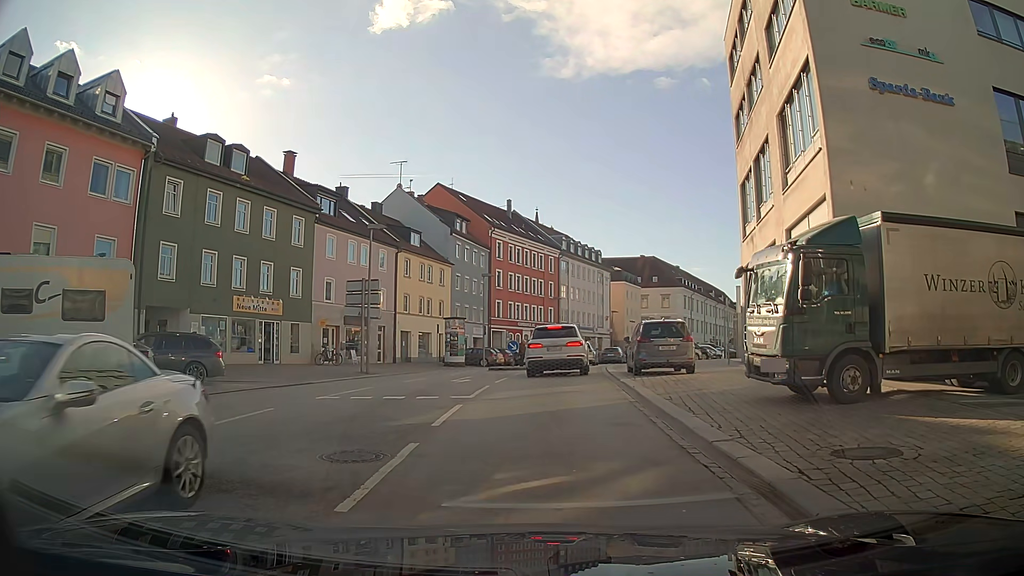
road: tertiary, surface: asphalt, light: Day
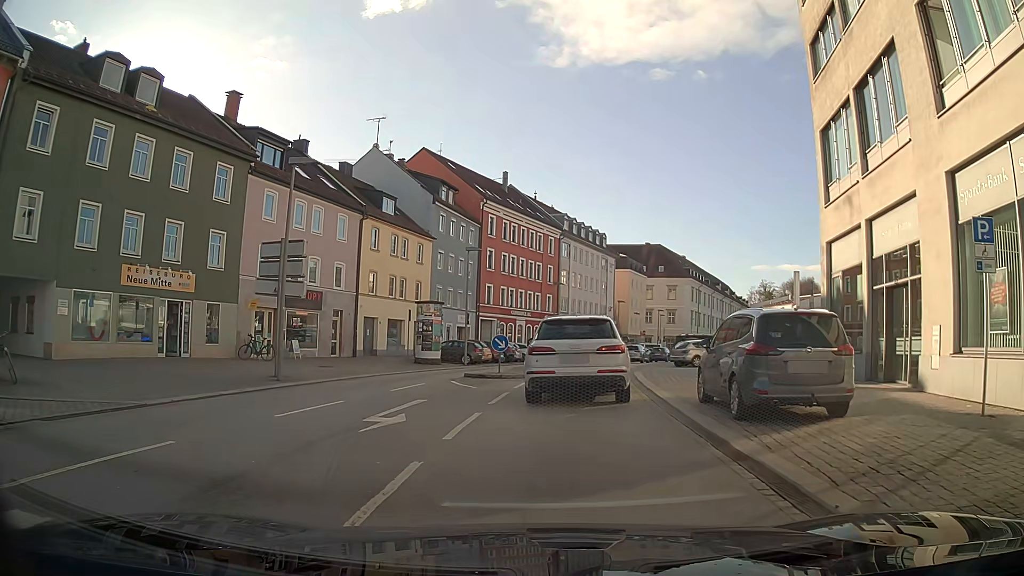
(+0.3, +10.4) m; -2°
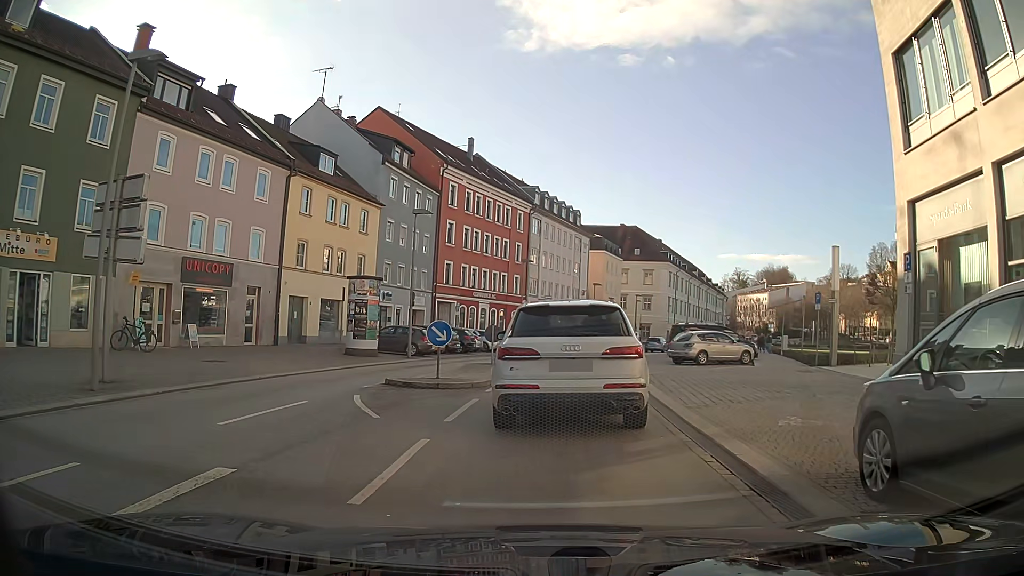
(+0.1, +7.7) m; +2°
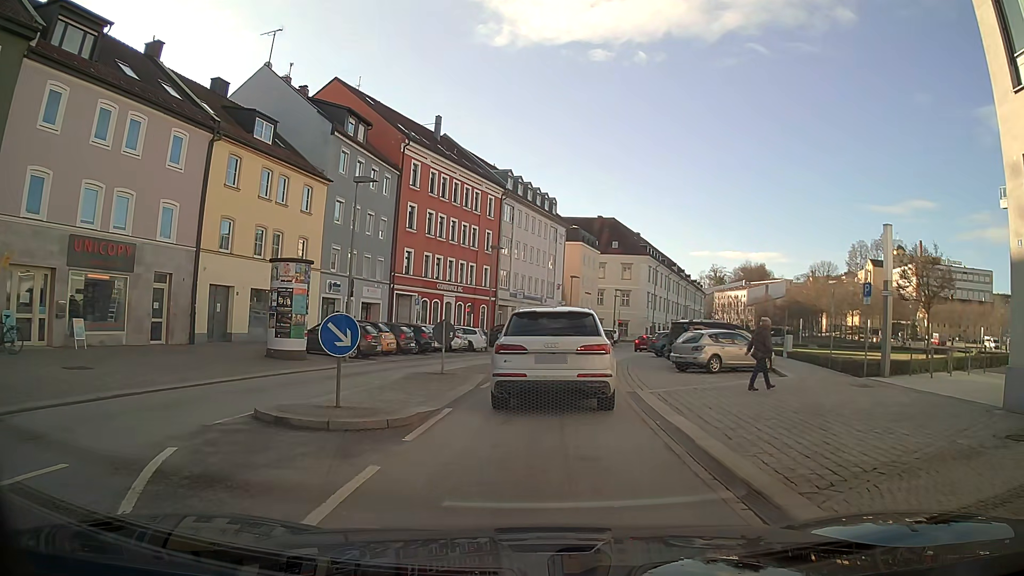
(+0.1, +6.1) m; +2°
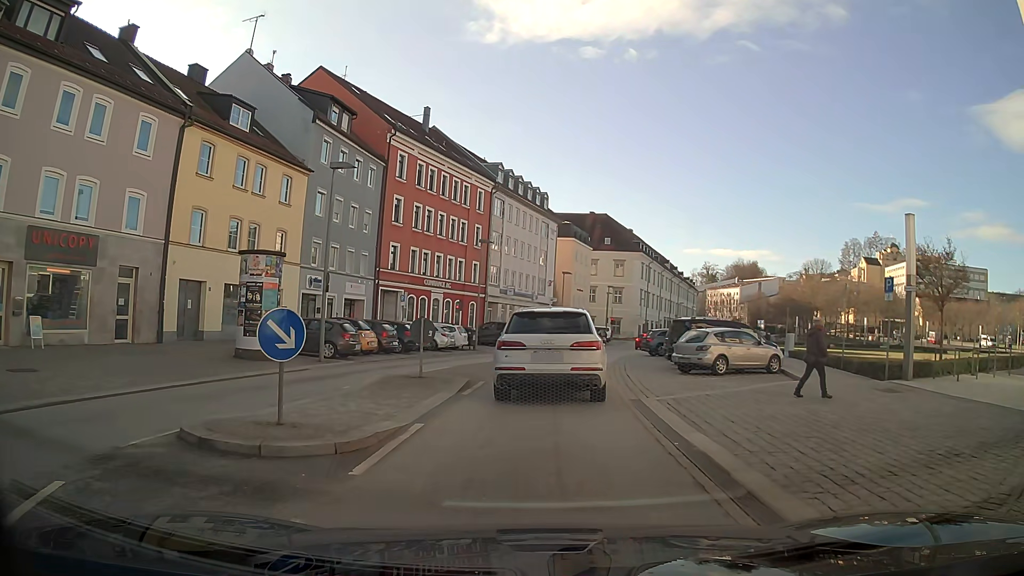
(0.0, +1.9) m; +1°
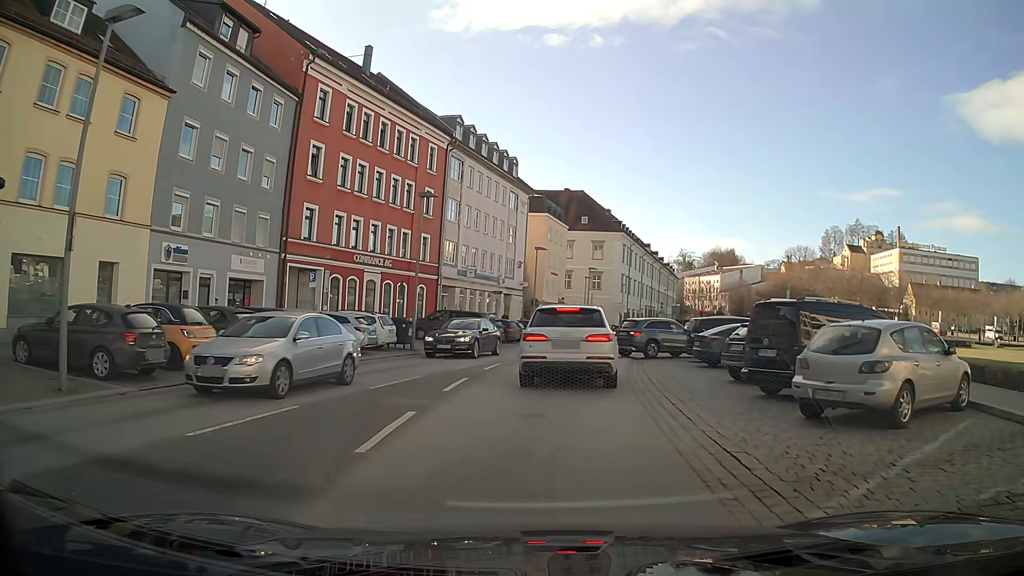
(+0.3, +12.5) m; +3°
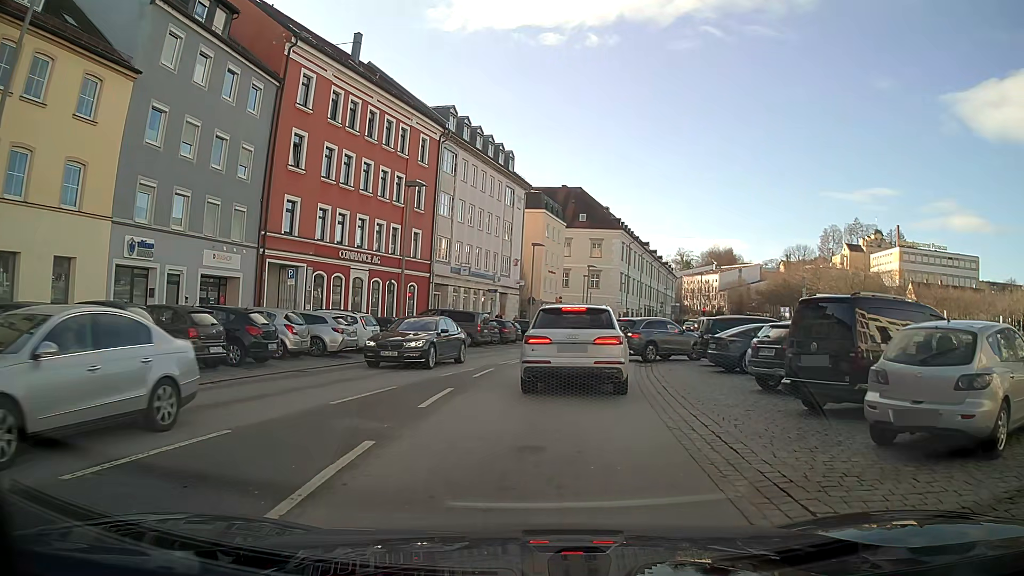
(0.0, +2.3) m; 0°
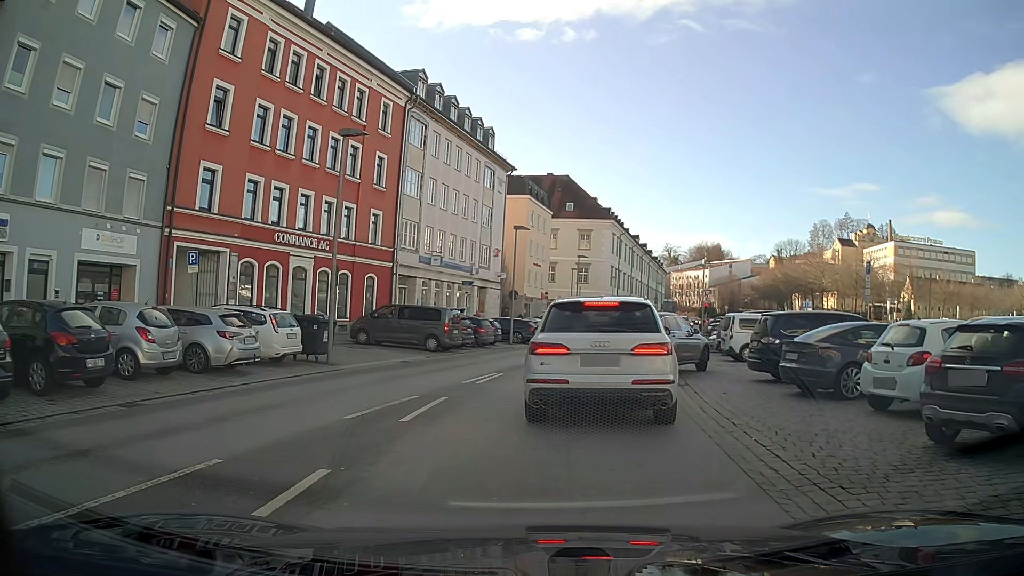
(+0.1, +7.2) m; +2°
(0, +10) (+1, +20) (+3, +30) (+6, +39) (+8, +49) (+11, +59) (+14, +68) (+18, +78) (+21, +87) (+24, +97) m
